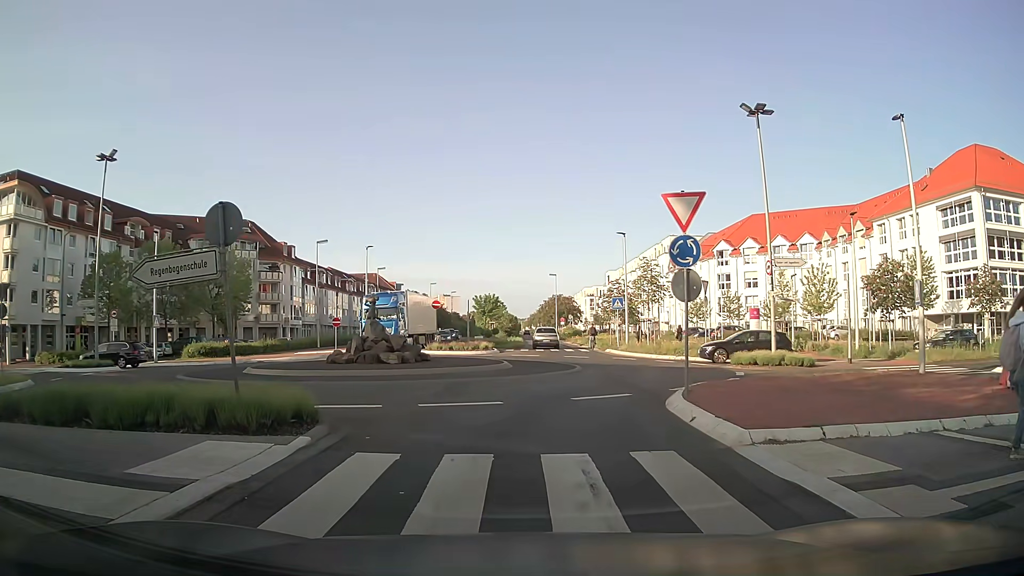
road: secondary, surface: asphalt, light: Day
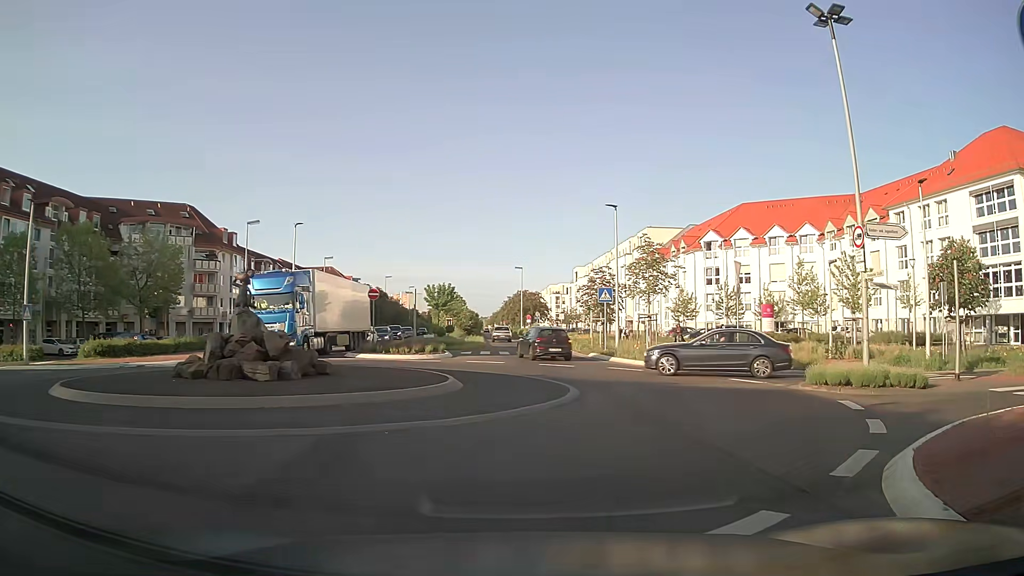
(+0.3, +10.2) m; +3°
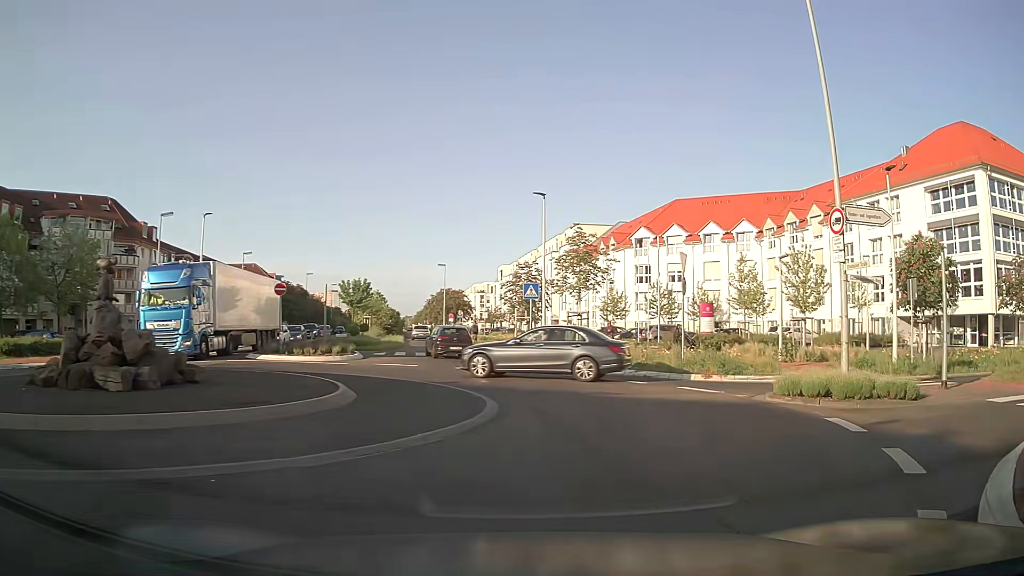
(+0.2, +3.0) m; +7°
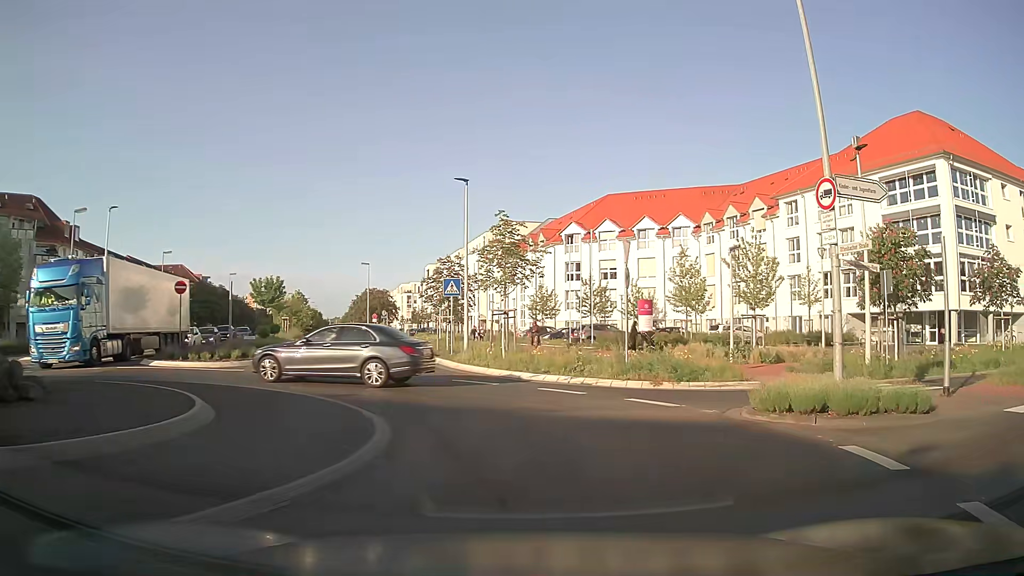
(+0.2, +3.2) m; +7°
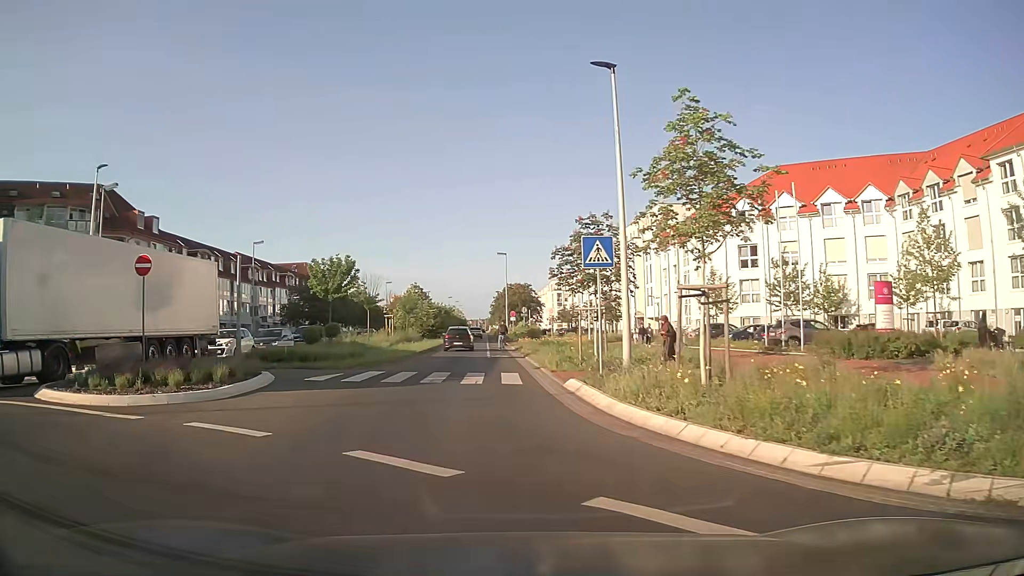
(-0.7, +12.7) m; -13°
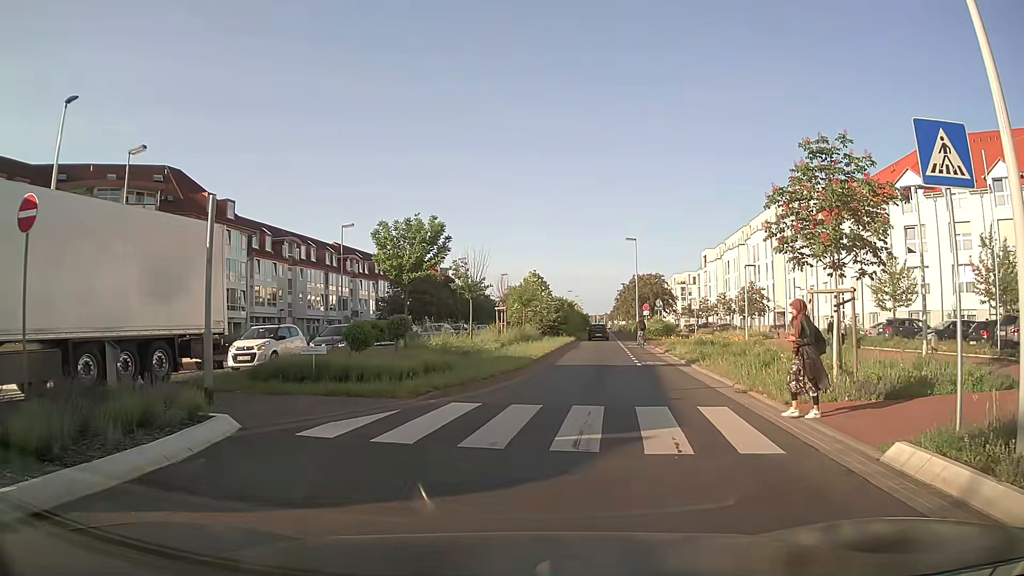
(-1.2, +9.2) m; -10°
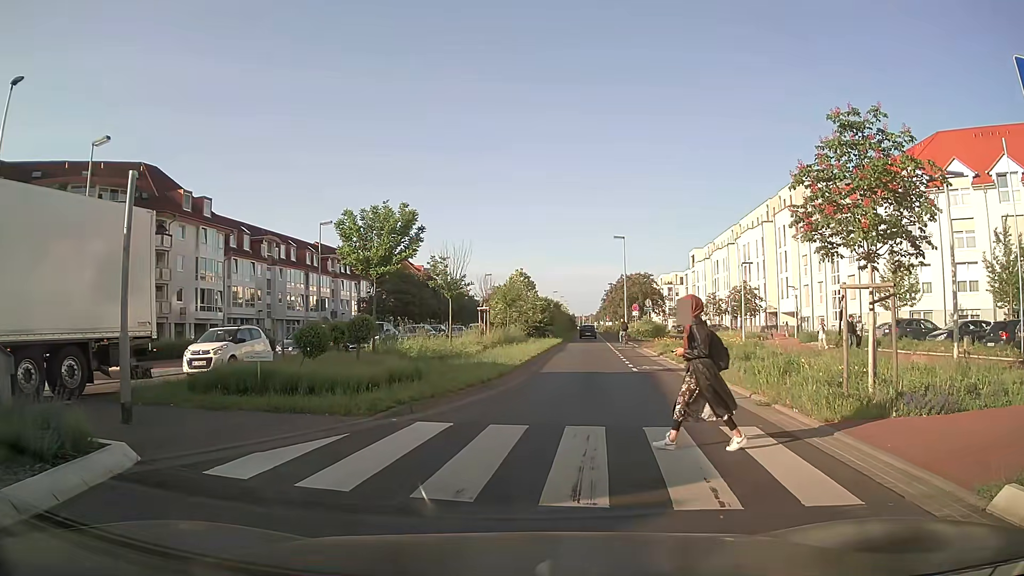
(0.0, +2.0) m; 0°
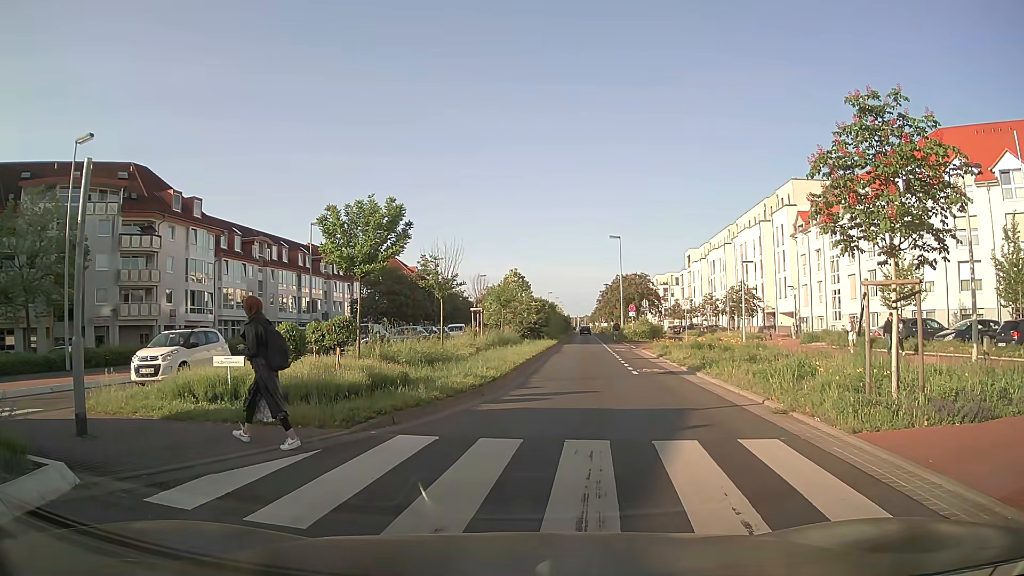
(0.0, +1.0) m; 0°
